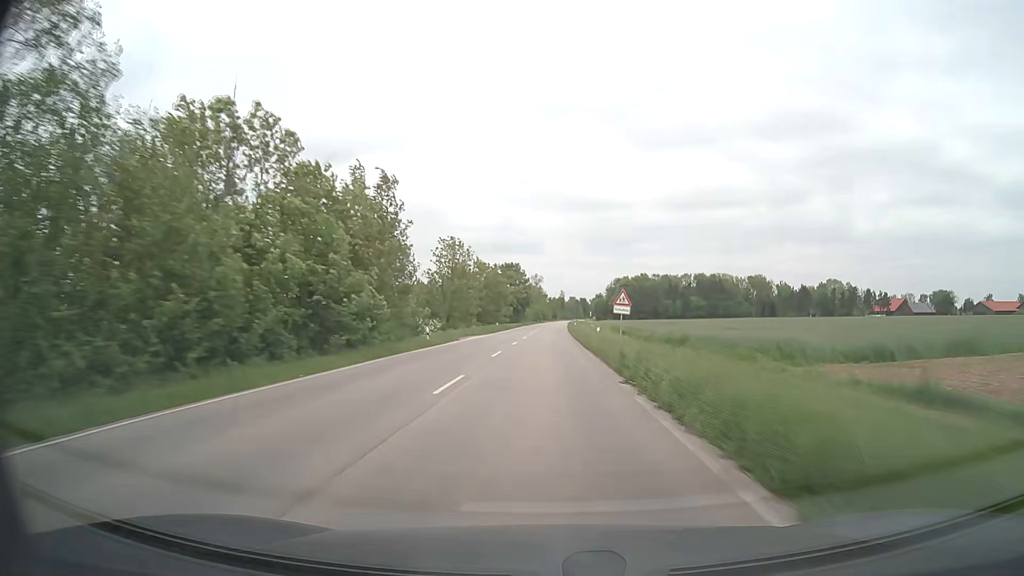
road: secondary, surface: asphalt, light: Day
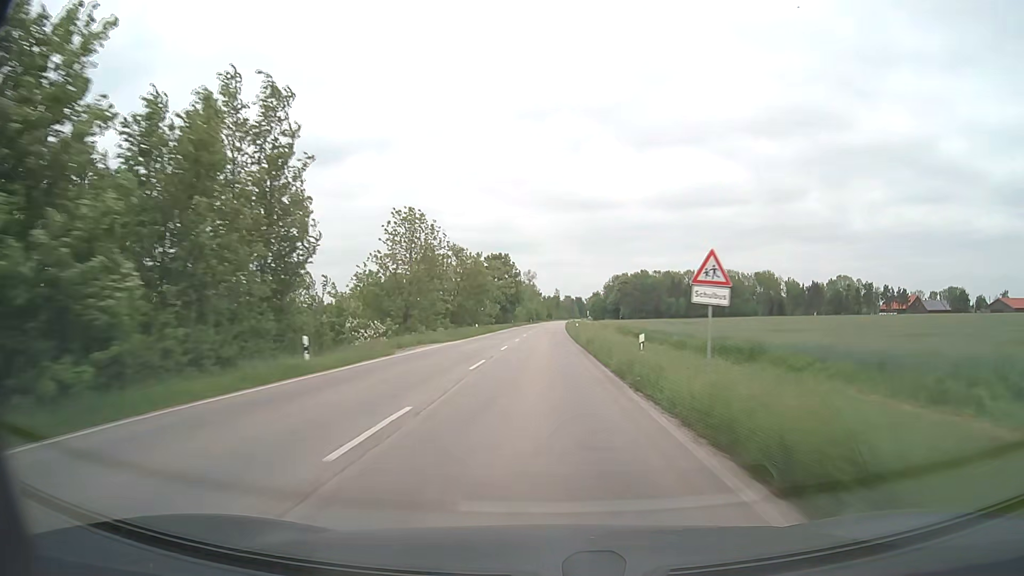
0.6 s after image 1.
(+0.1, +18.0) m; +1°
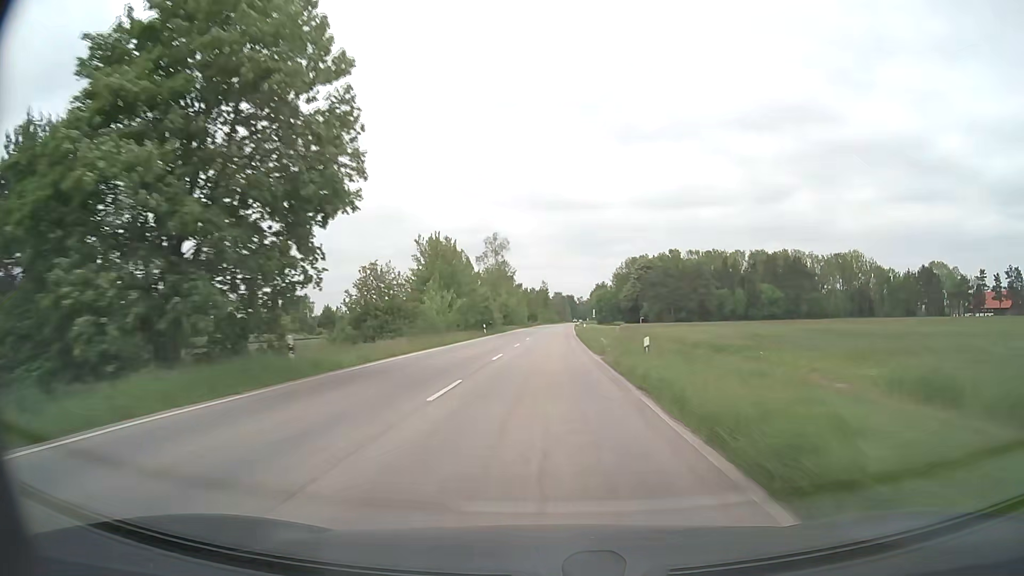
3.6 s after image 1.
(+0.7, +91.1) m; +1°
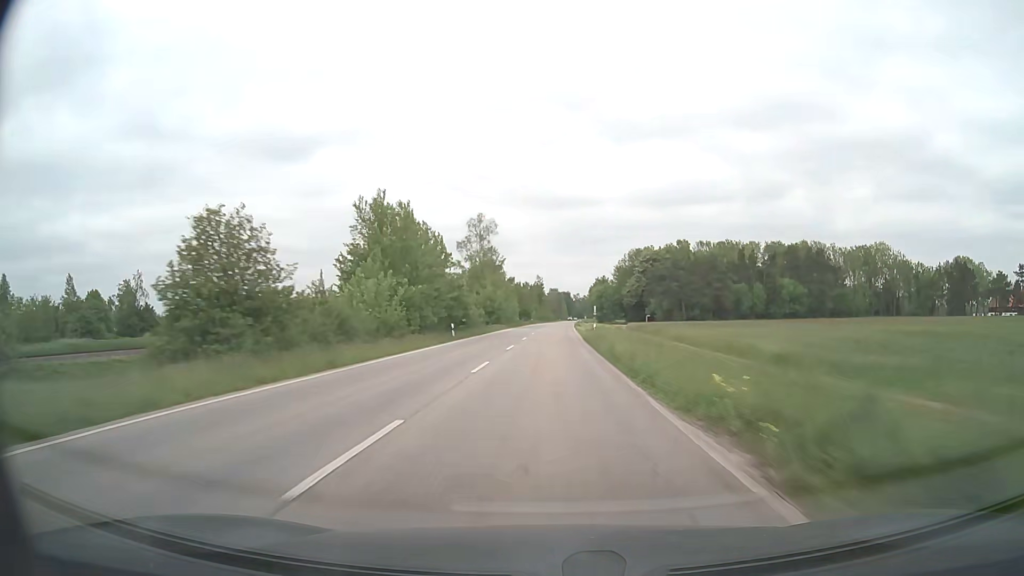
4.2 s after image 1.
(+0.1, +18.3) m; 0°
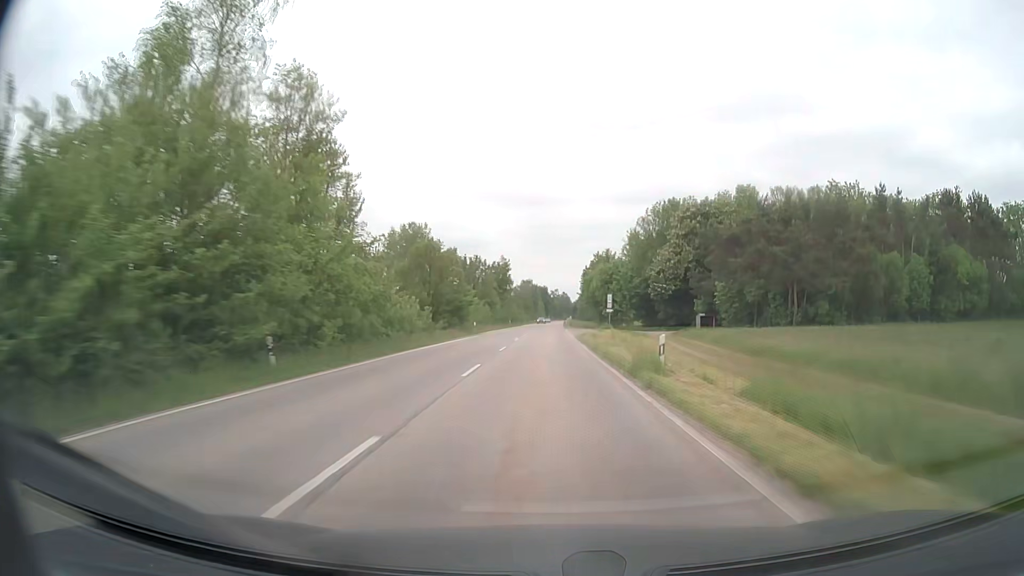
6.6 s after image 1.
(+1.2, +73.3) m; +2°
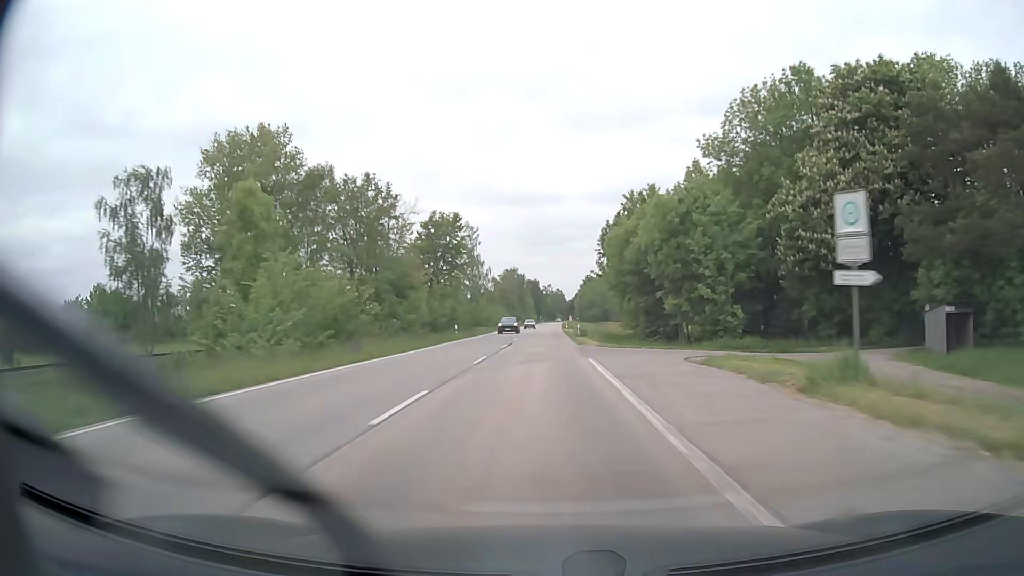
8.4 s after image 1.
(+0.5, +55.1) m; +1°
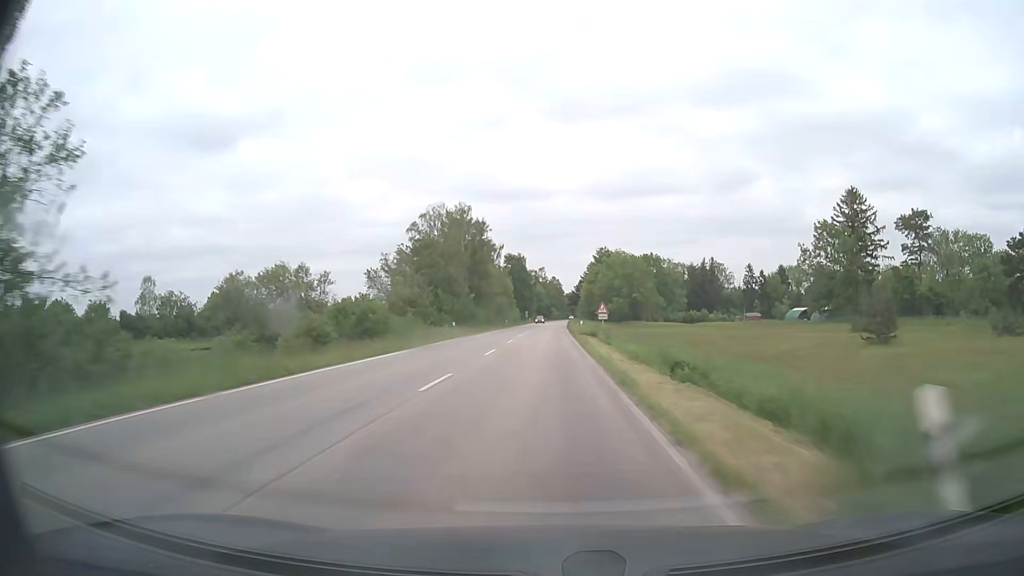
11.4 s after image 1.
(+0.6, +92.1) m; 0°
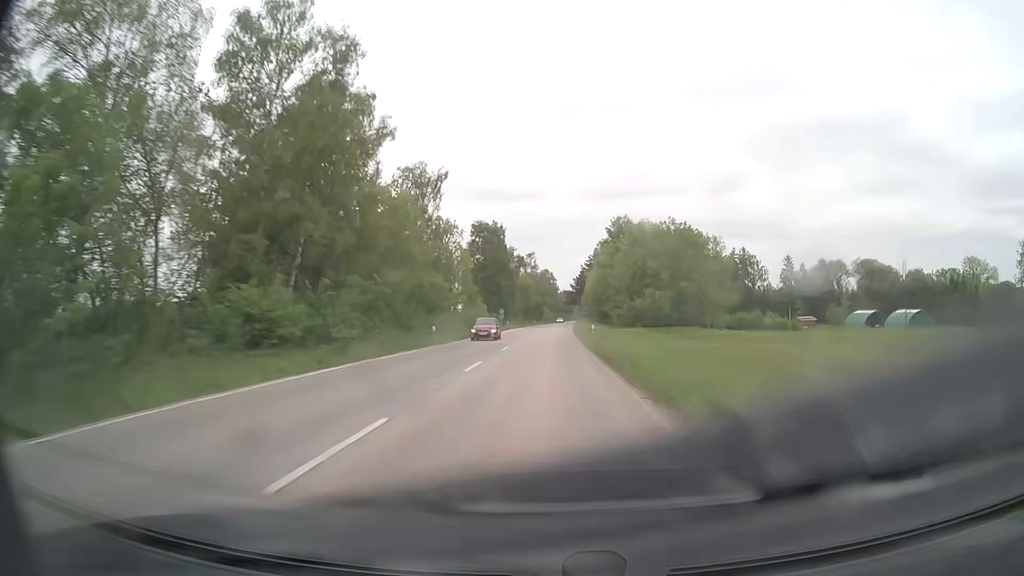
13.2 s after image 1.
(+0.3, +55.2) m; +1°
(0, +10) (0, +20) (0, +30) (0, +40) (0, +50) (+1, +60) (+1, +70) (+1, +80) (+2, +90) (+2, +100) m
